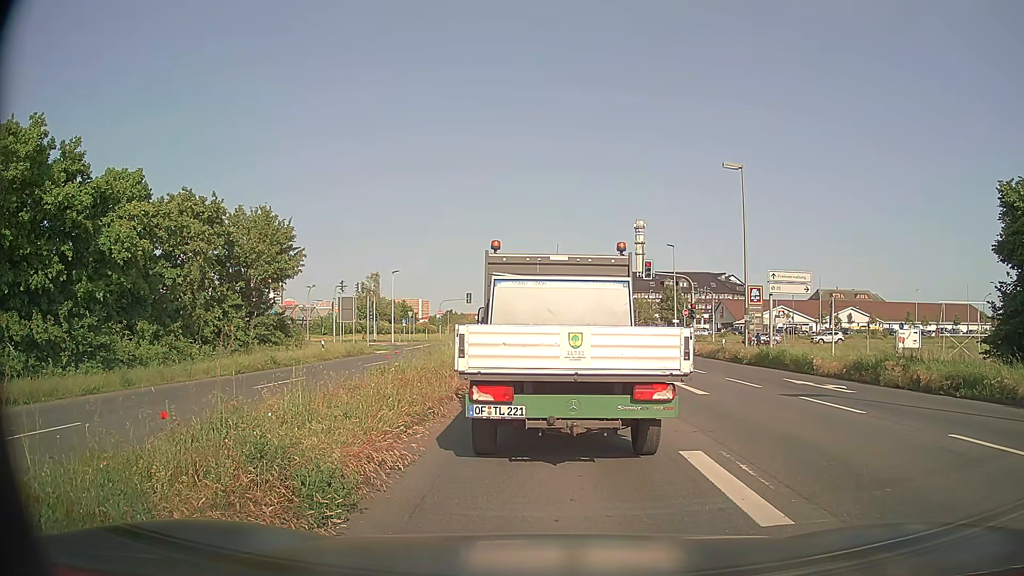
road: primary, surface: asphalt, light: Day
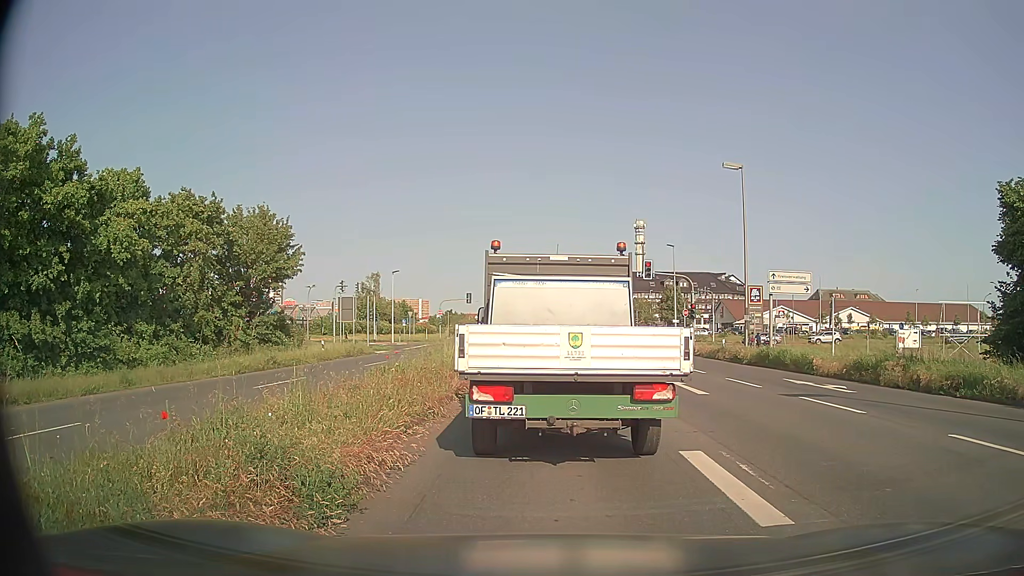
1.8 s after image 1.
(0.0, 0.0) m; 0°
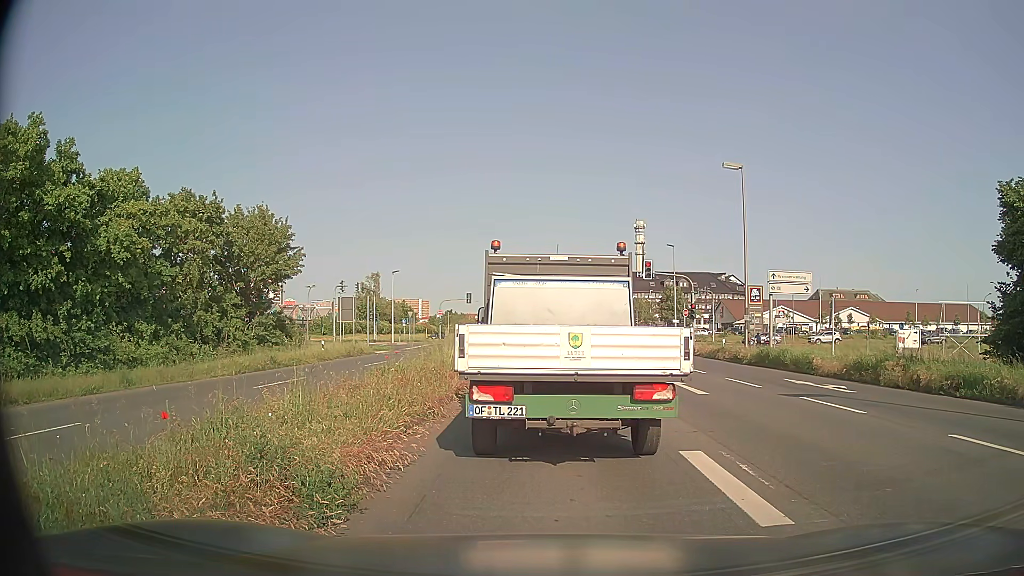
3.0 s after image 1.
(0.0, 0.0) m; 0°
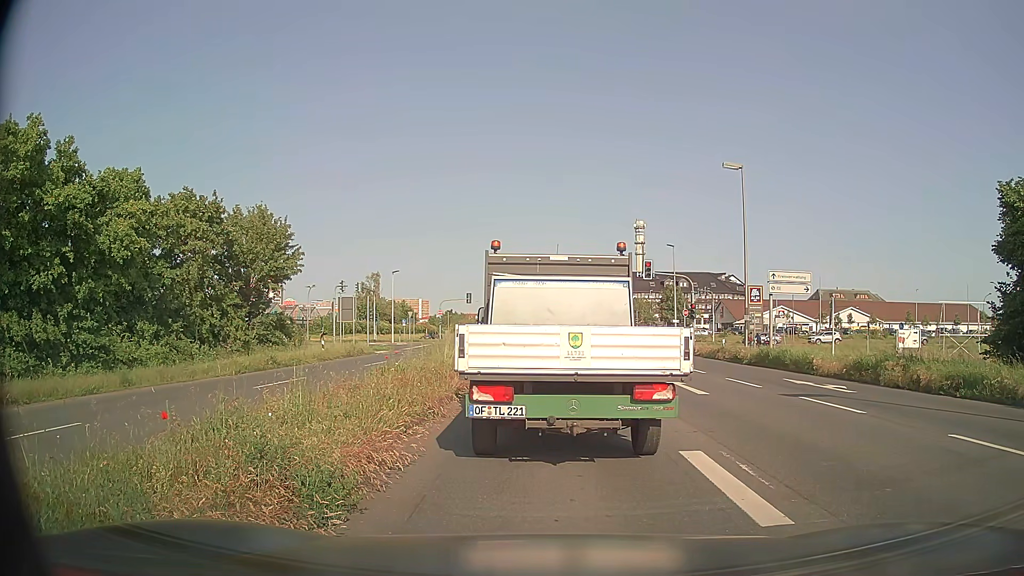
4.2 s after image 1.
(0.0, 0.0) m; 0°
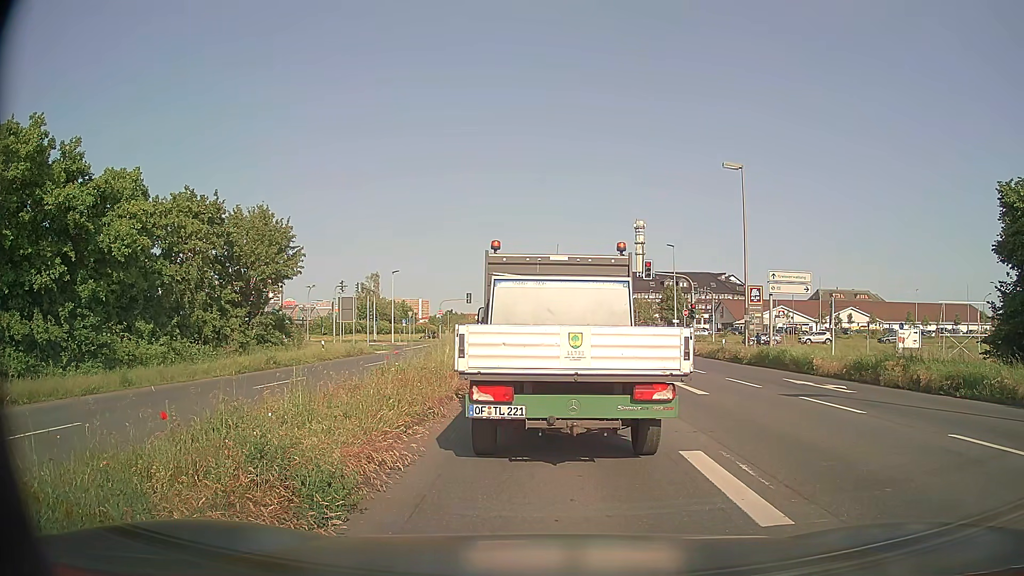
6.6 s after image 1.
(0.0, 0.0) m; 0°
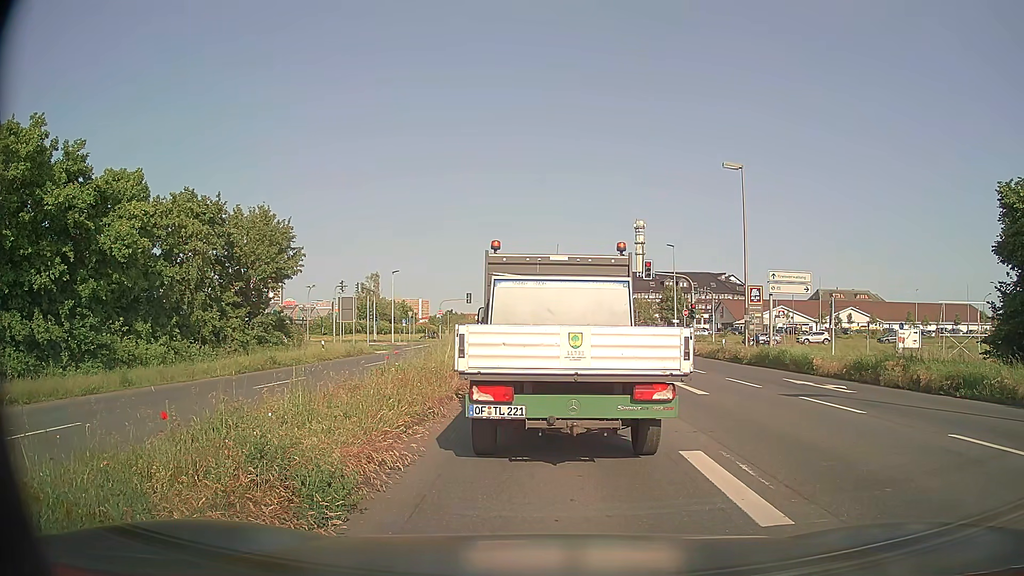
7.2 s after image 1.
(0.0, 0.0) m; 0°
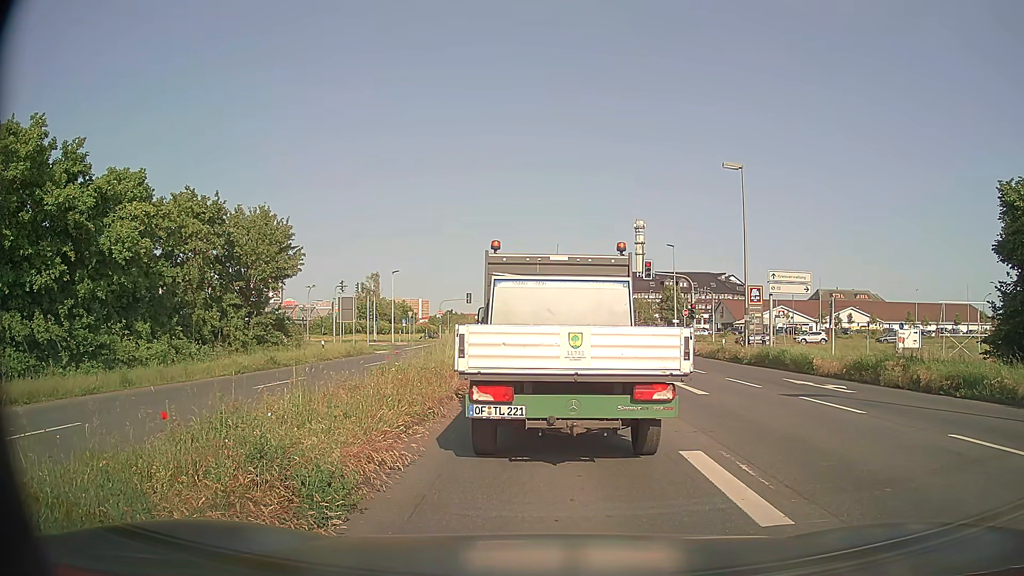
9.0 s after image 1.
(0.0, 0.0) m; 0°
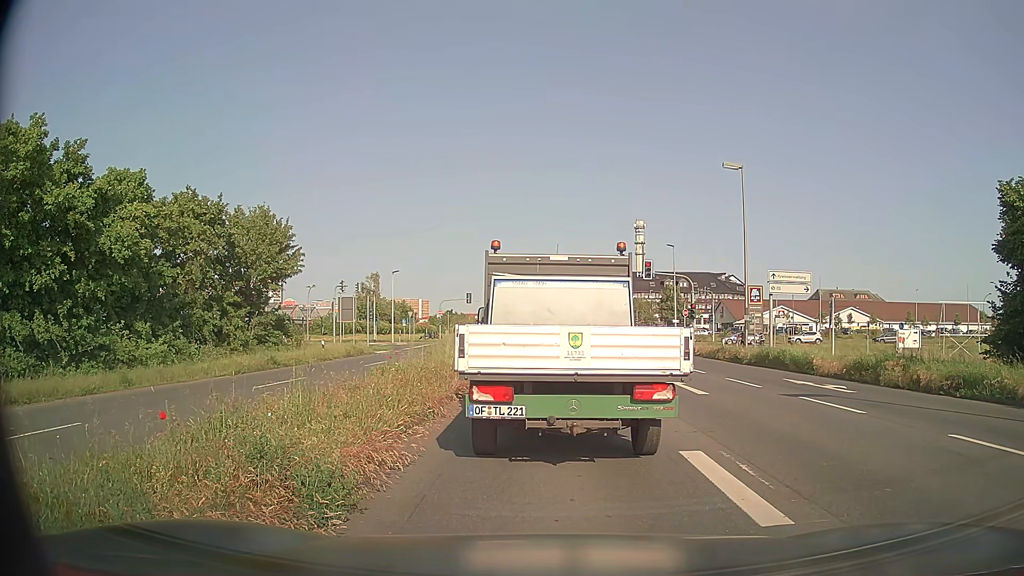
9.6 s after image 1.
(0.0, 0.0) m; 0°
